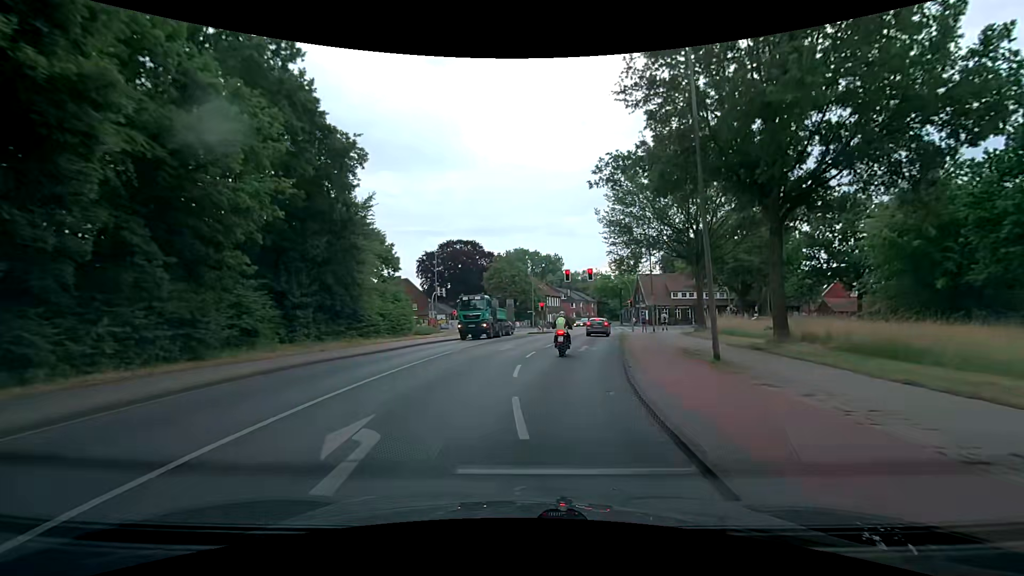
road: secondary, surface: asphalt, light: Day
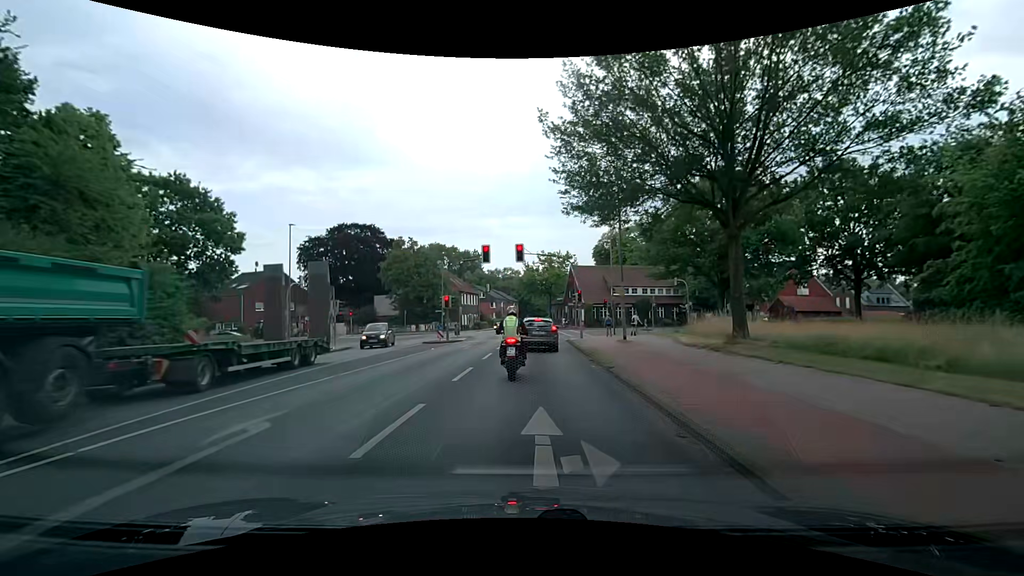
(+1.3, +18.4) m; +9°
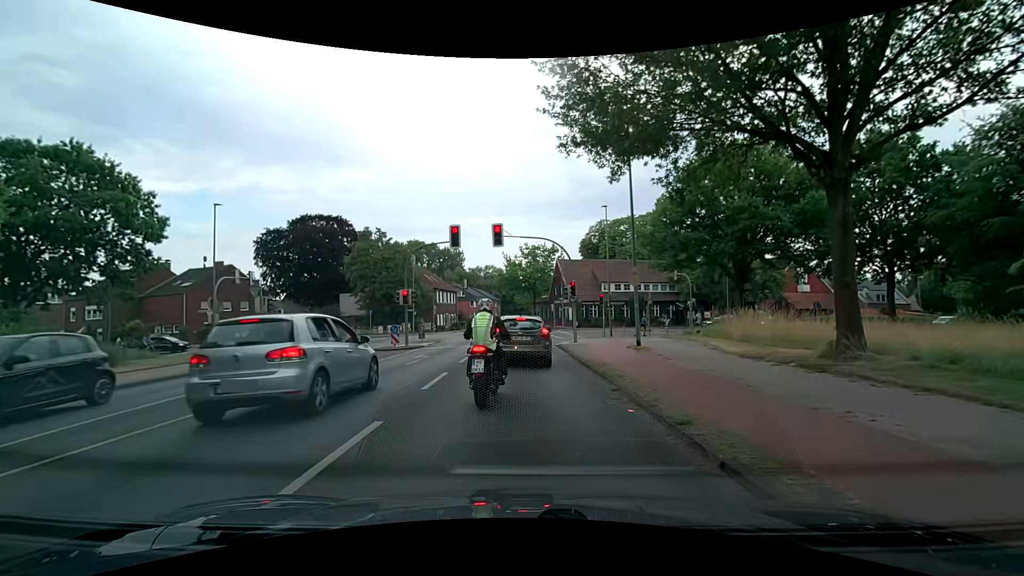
(+0.2, +7.0) m; +2°
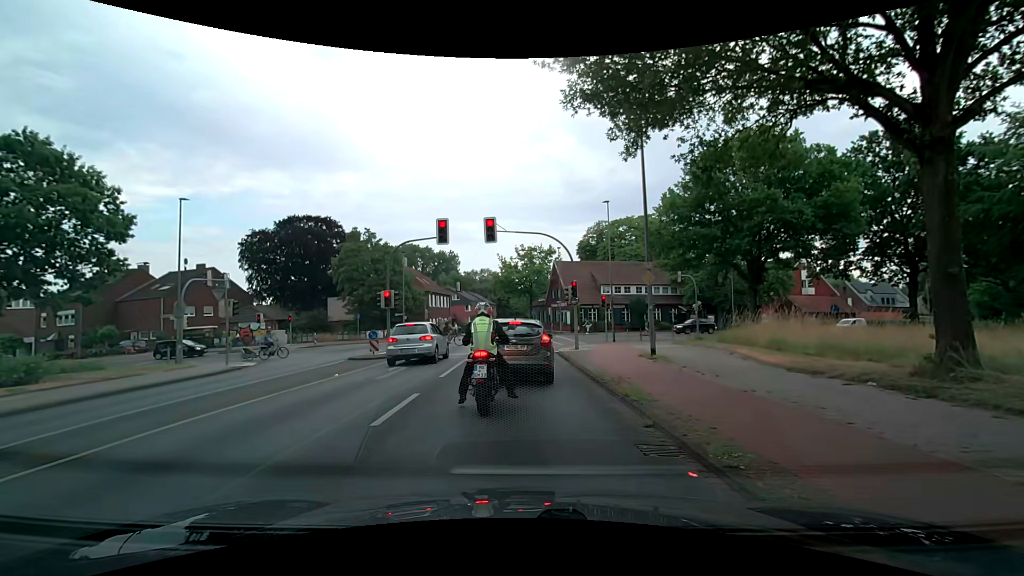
(0.0, +2.8) m; 0°
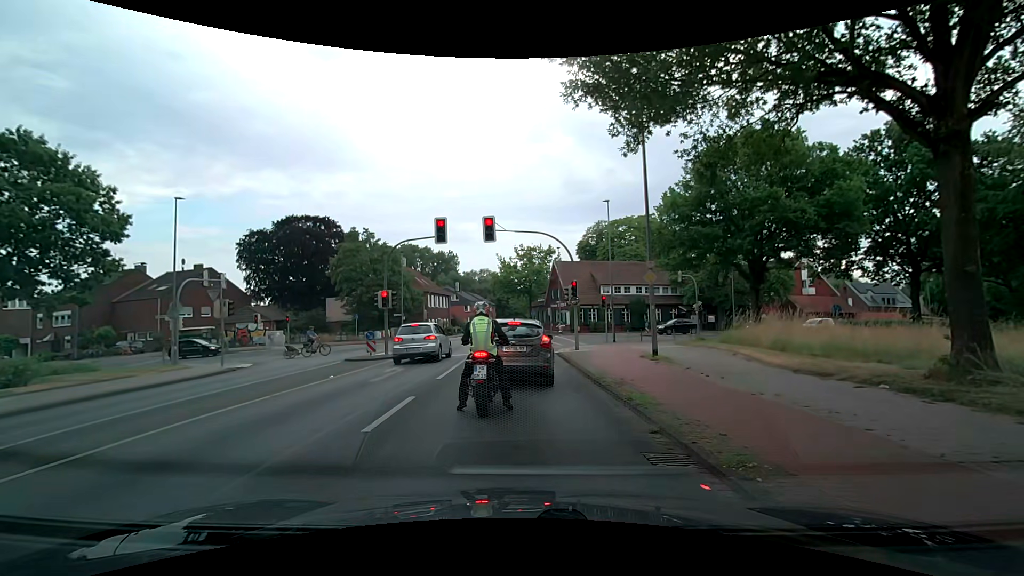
(0.0, +0.3) m; 0°
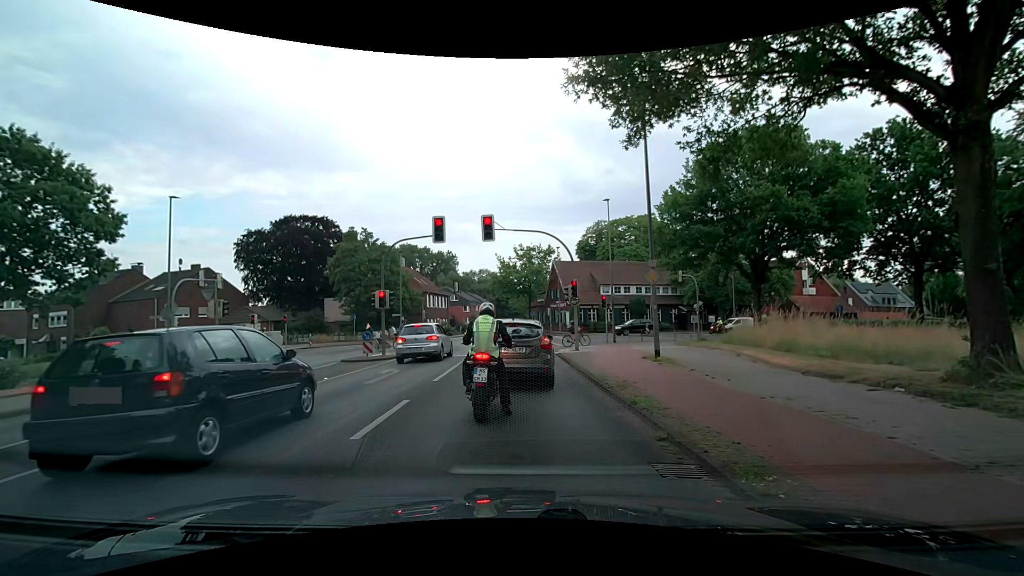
(0.0, +0.4) m; 0°
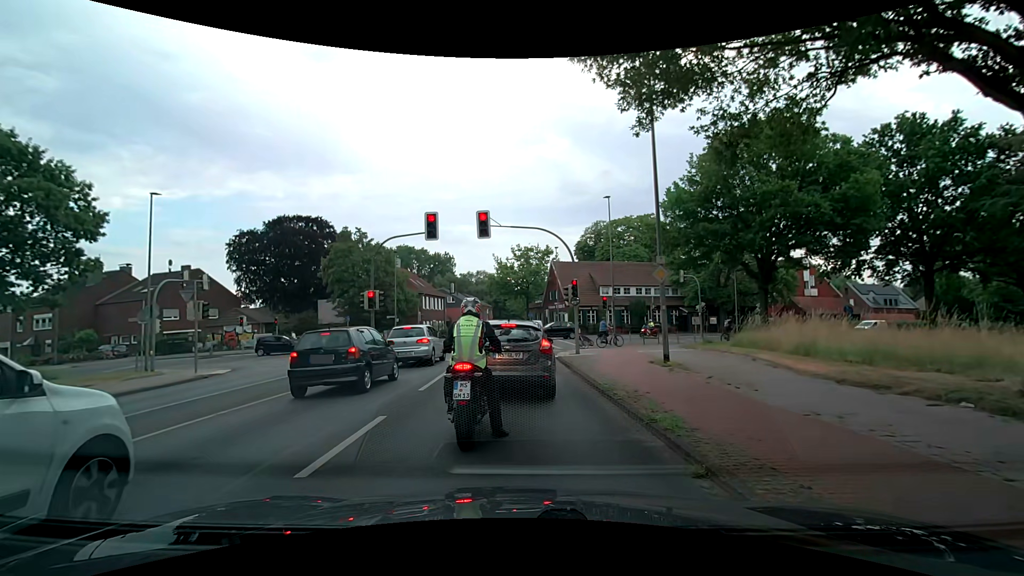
(0.0, +1.4) m; 0°
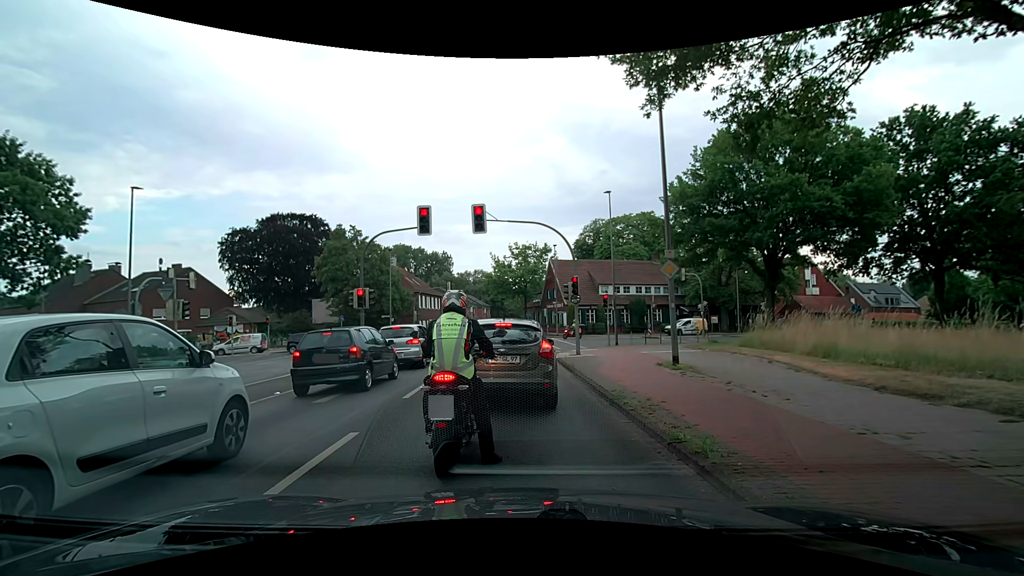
(0.0, +1.2) m; 0°
